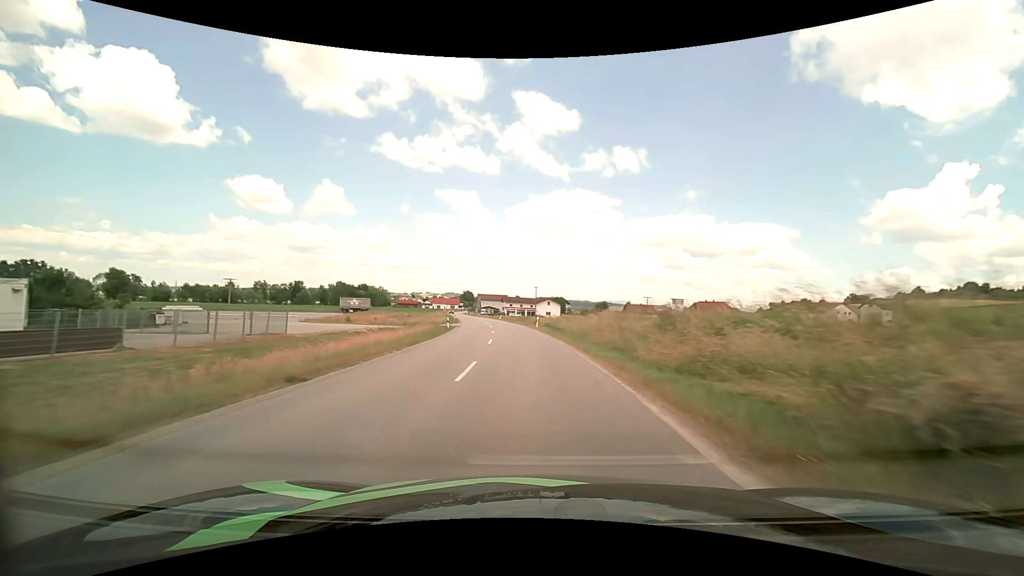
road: secondary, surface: asphalt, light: Day
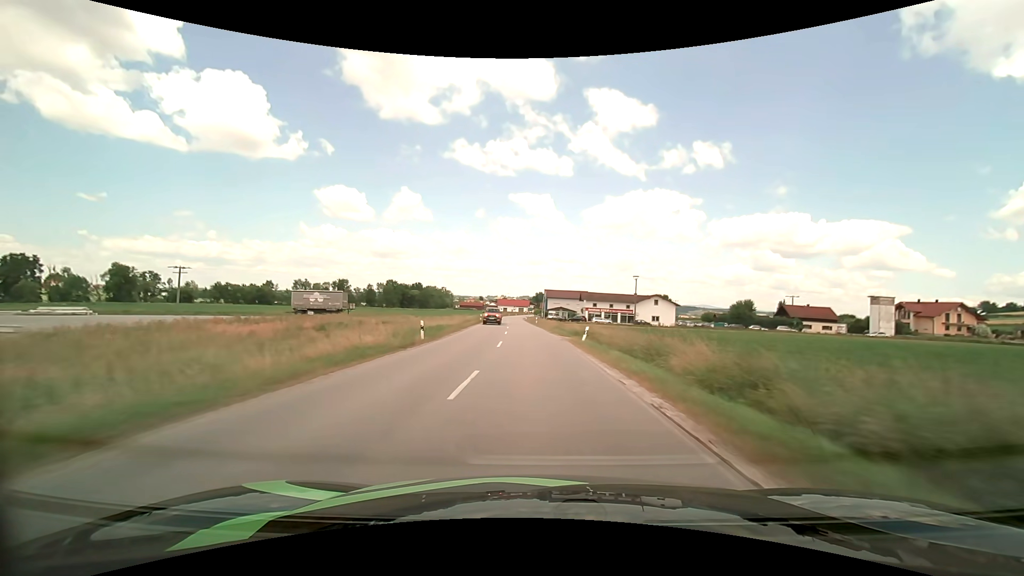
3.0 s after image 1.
(-4.9, +62.0) m; -9°
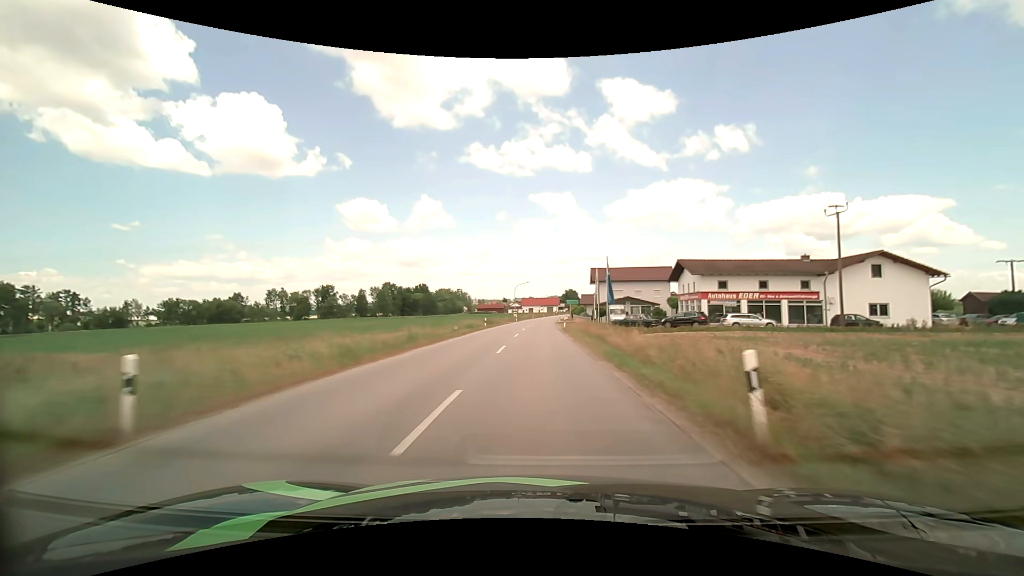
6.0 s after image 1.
(-2.4, +62.9) m; -3°
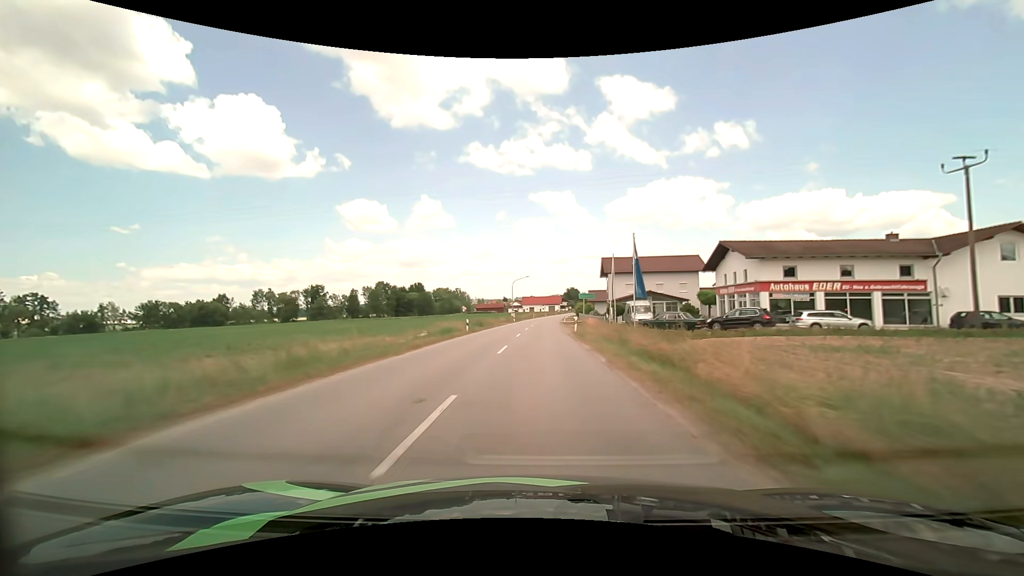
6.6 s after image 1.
(0.0, +12.7) m; 0°
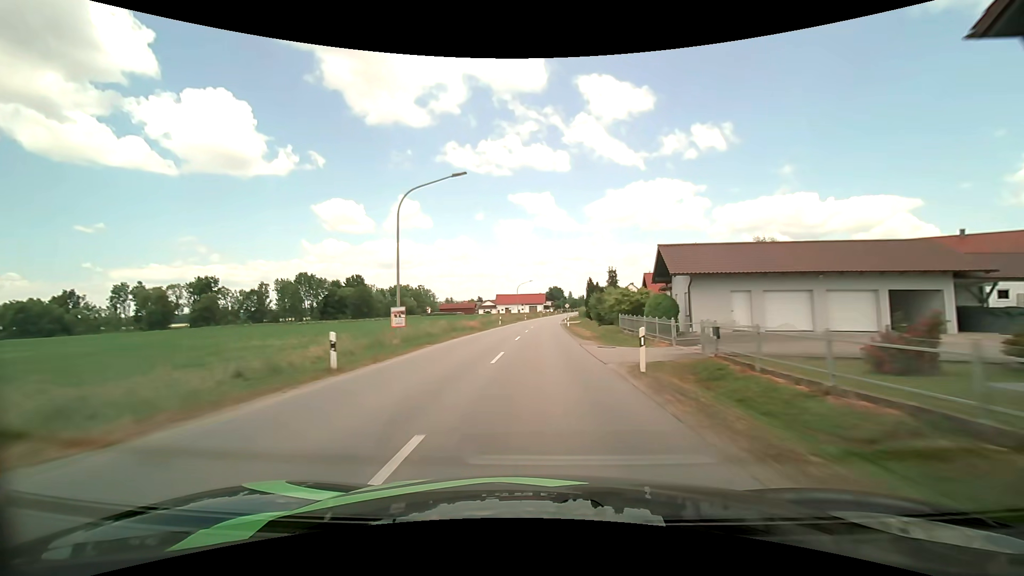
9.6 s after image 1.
(+0.6, +62.6) m; +2°
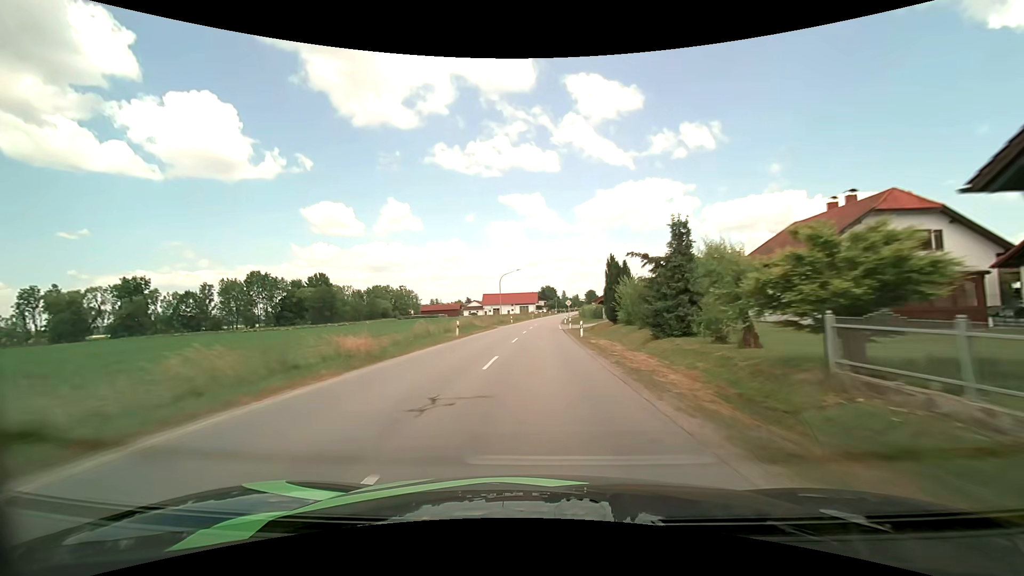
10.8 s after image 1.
(+0.2, +25.3) m; +1°
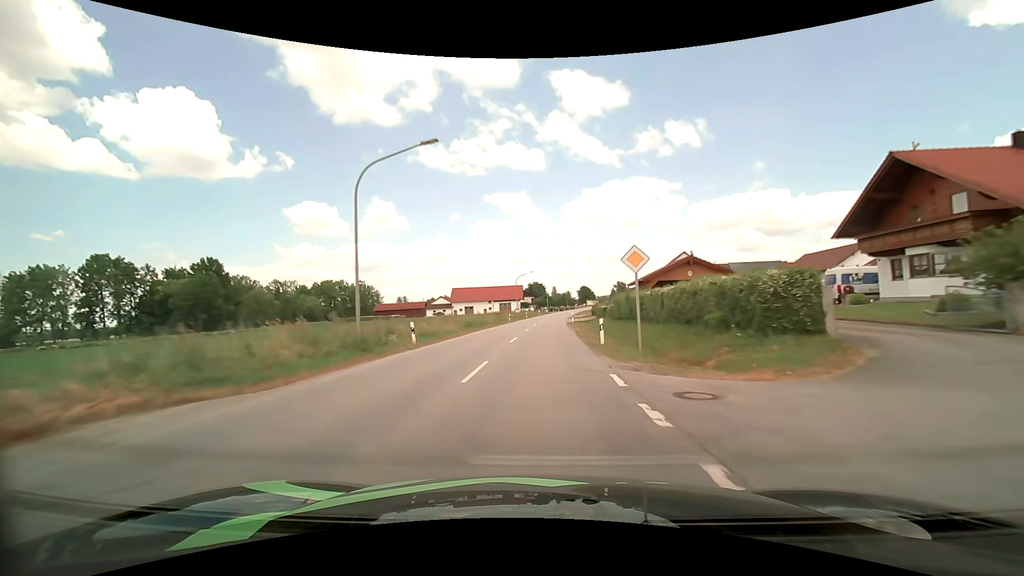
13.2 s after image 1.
(+0.7, +50.8) m; +1°
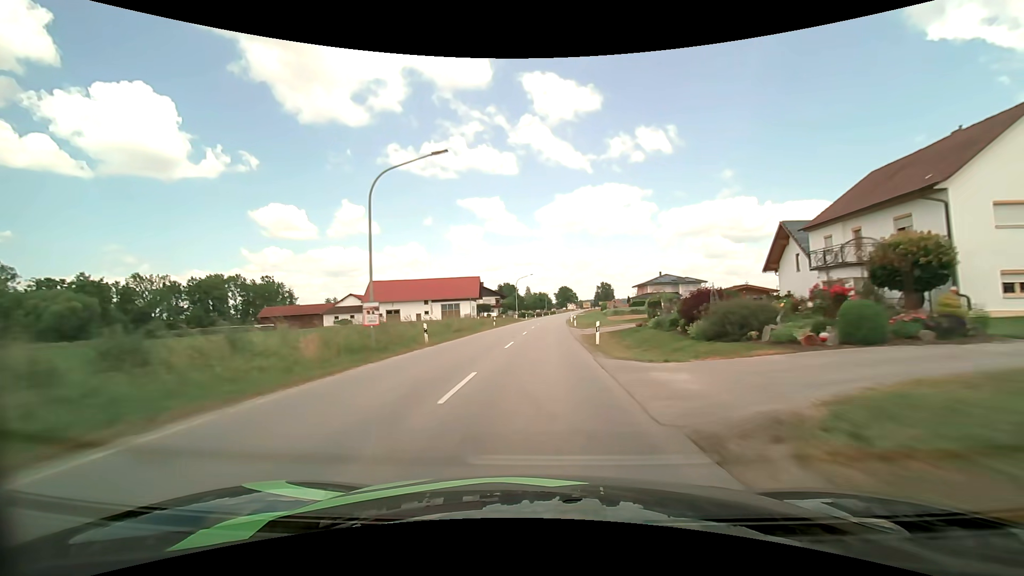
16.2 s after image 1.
(+1.7, +61.9) m; +3°
(0, +10) (0, +20) (0, +30) (+1, +40) (+1, +50) (+1, +60) (+2, +70) (+2, +80) (+3, +90) (+4, +100) m
